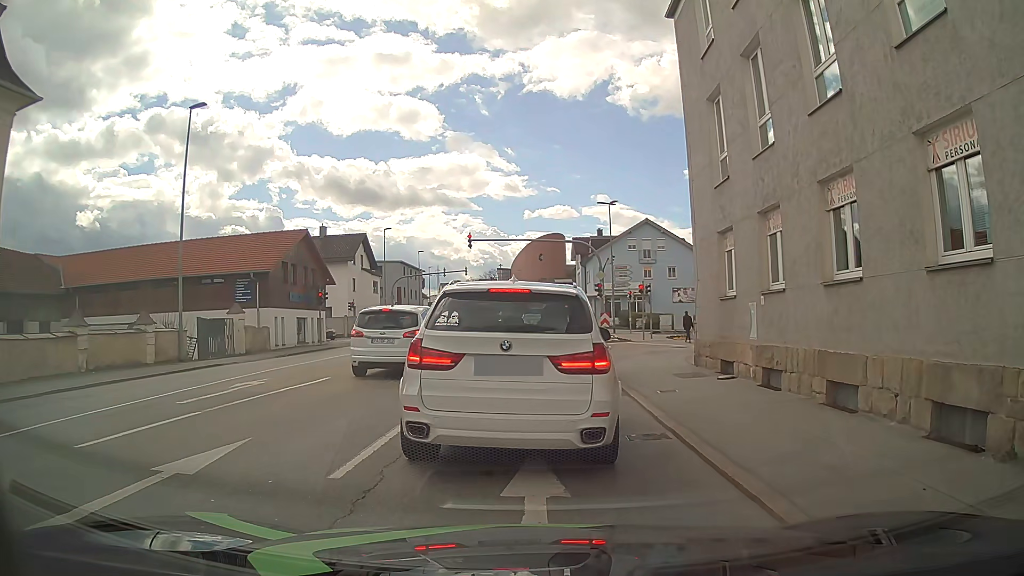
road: tertiary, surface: asphalt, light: Day
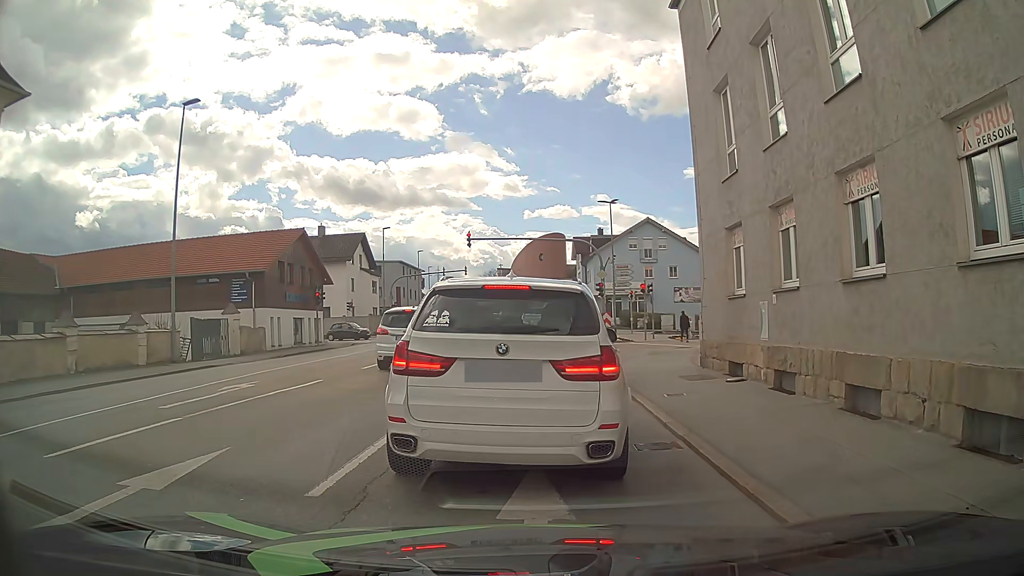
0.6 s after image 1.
(0.0, +0.6) m; 0°
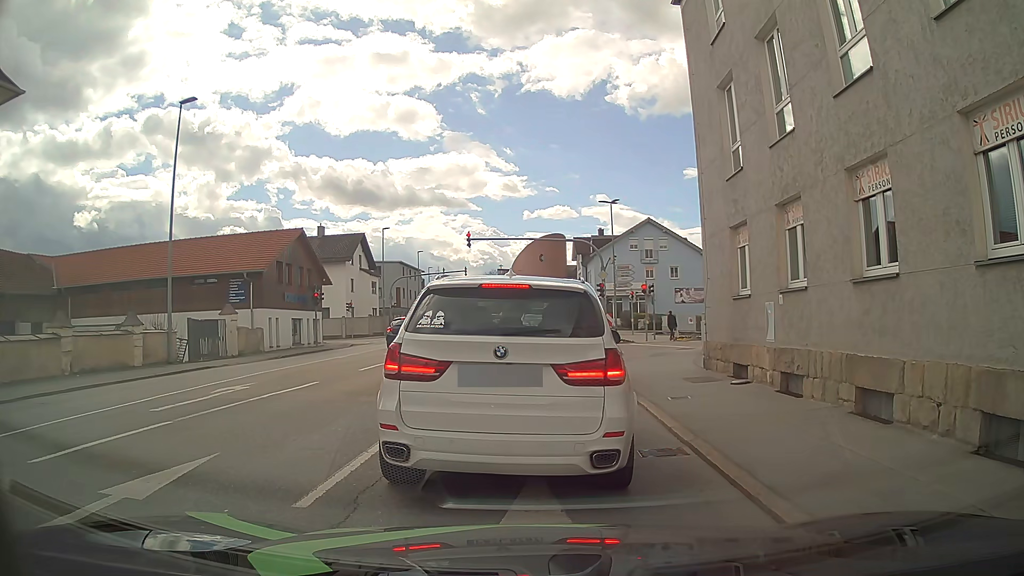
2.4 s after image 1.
(0.0, +0.3) m; 0°
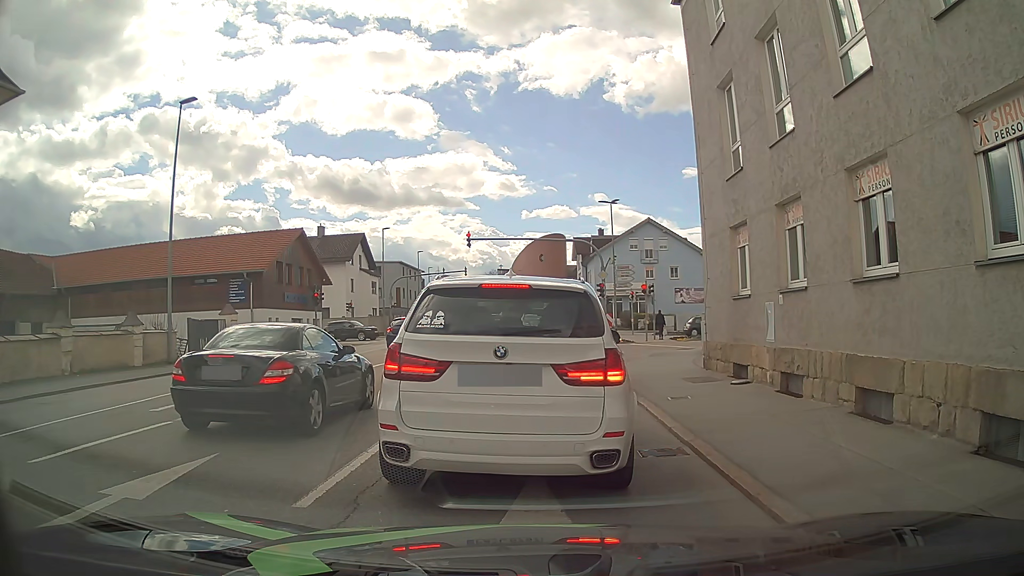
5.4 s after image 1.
(0.0, 0.0) m; 0°
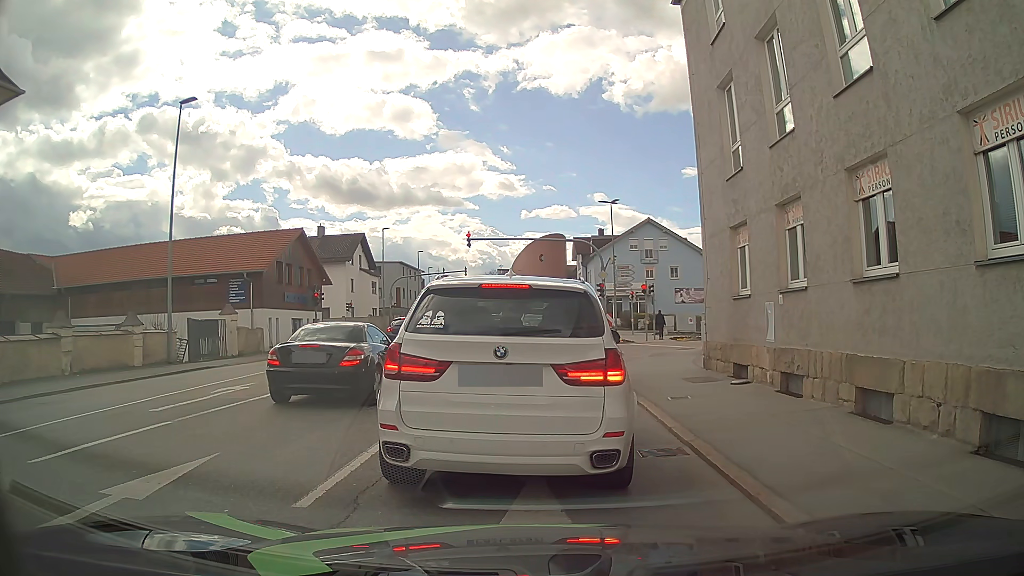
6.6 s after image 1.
(0.0, 0.0) m; 0°
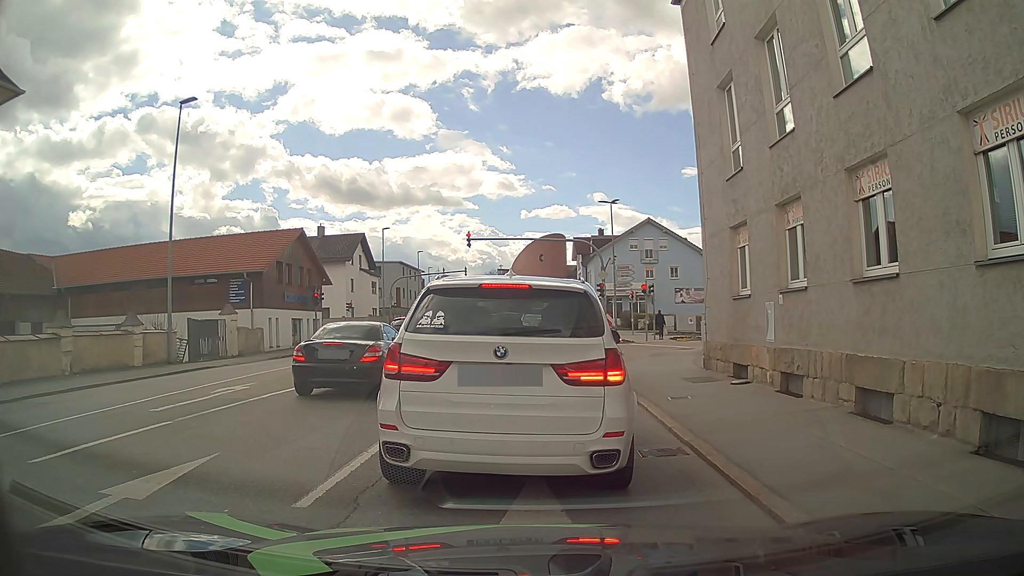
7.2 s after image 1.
(0.0, 0.0) m; 0°
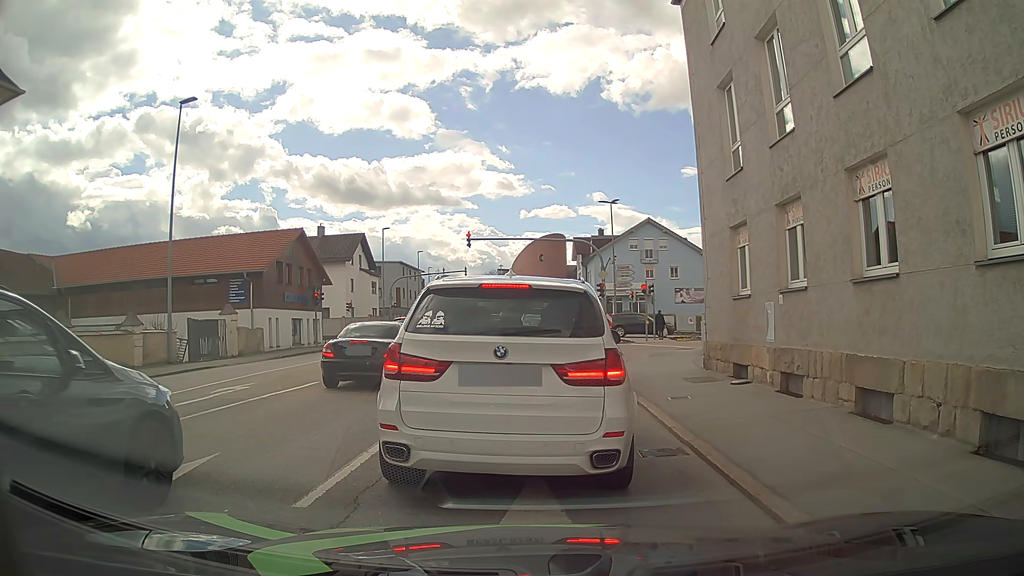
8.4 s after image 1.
(0.0, 0.0) m; 0°
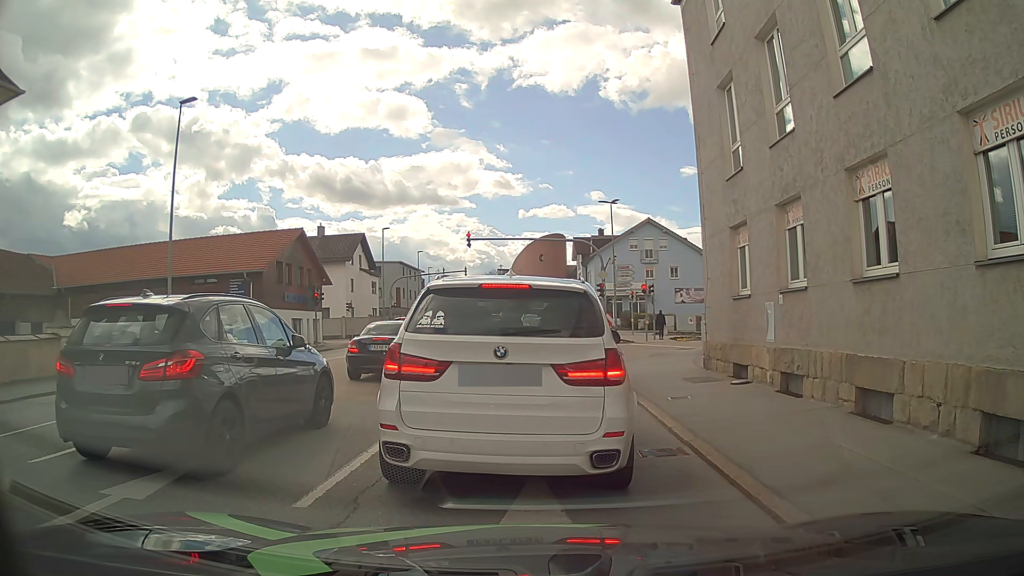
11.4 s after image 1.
(0.0, 0.0) m; 0°
